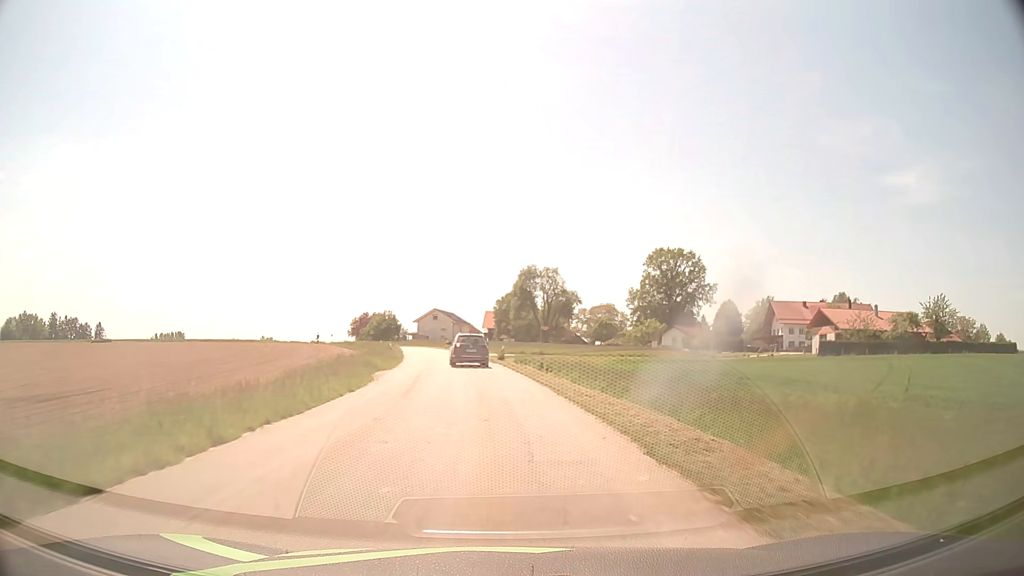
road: tertiary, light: Day
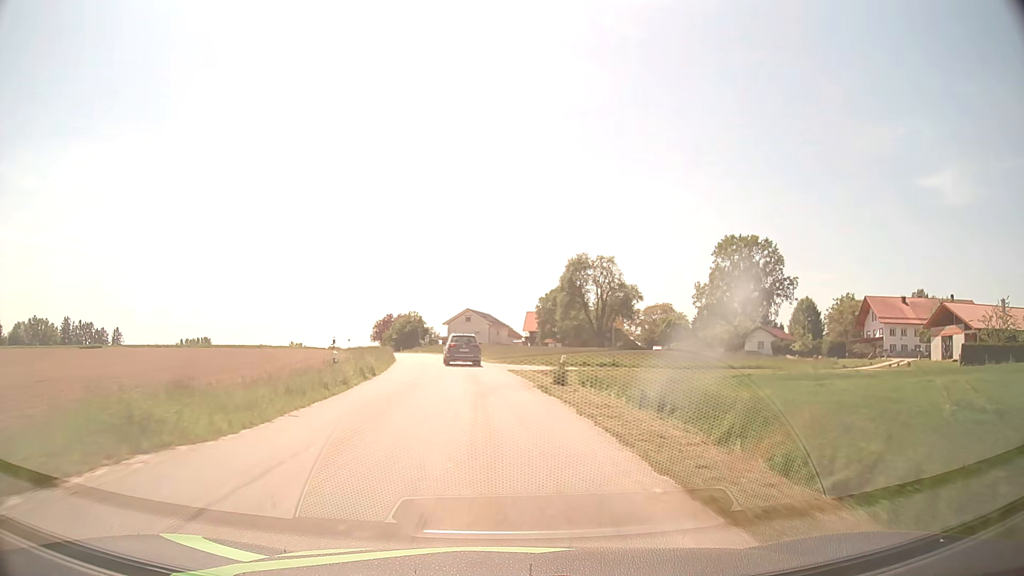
(-0.7, +22.0) m; -3°
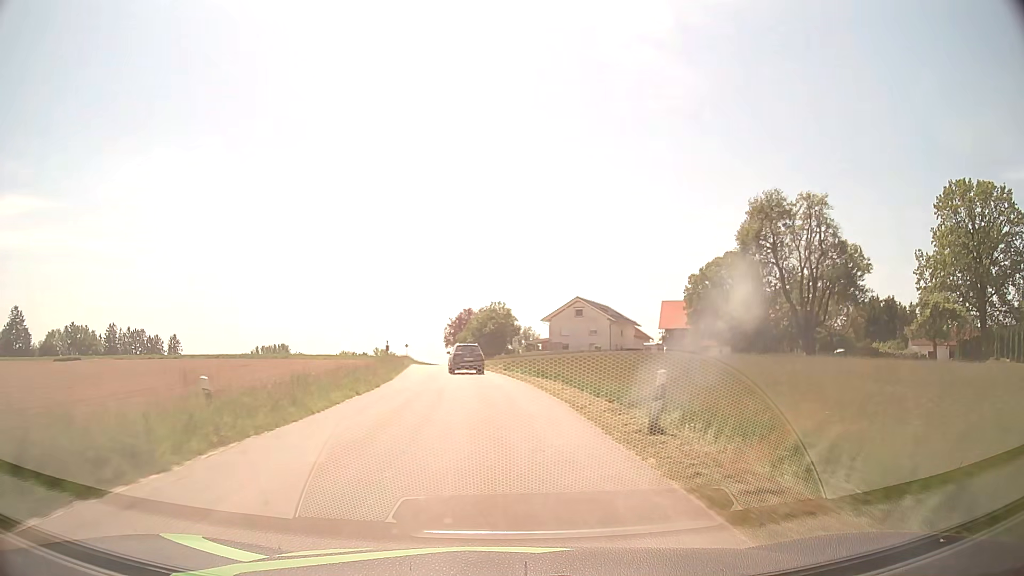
(-3.4, +44.0) m; -9°
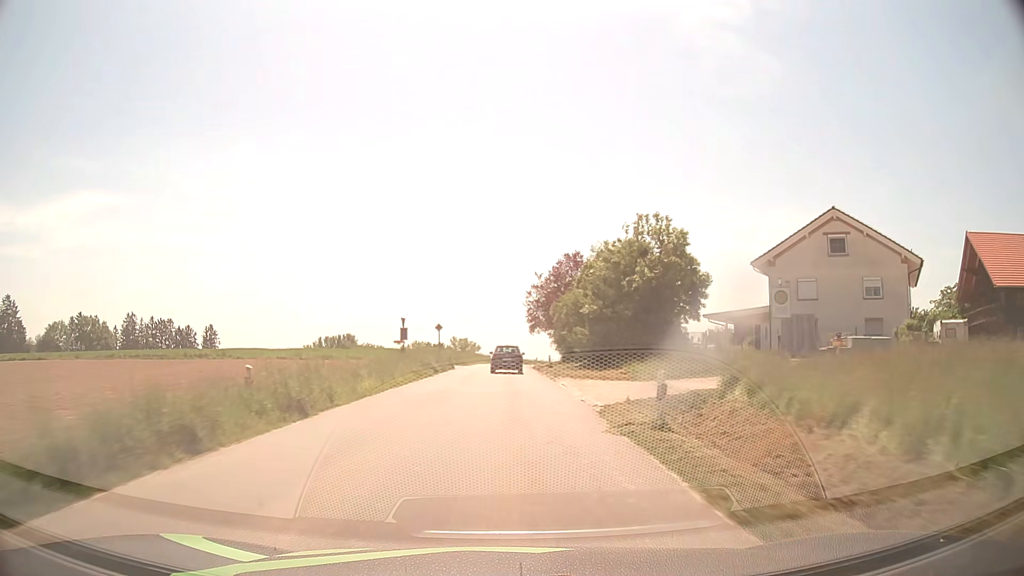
(-4.5, +55.8) m; -8°
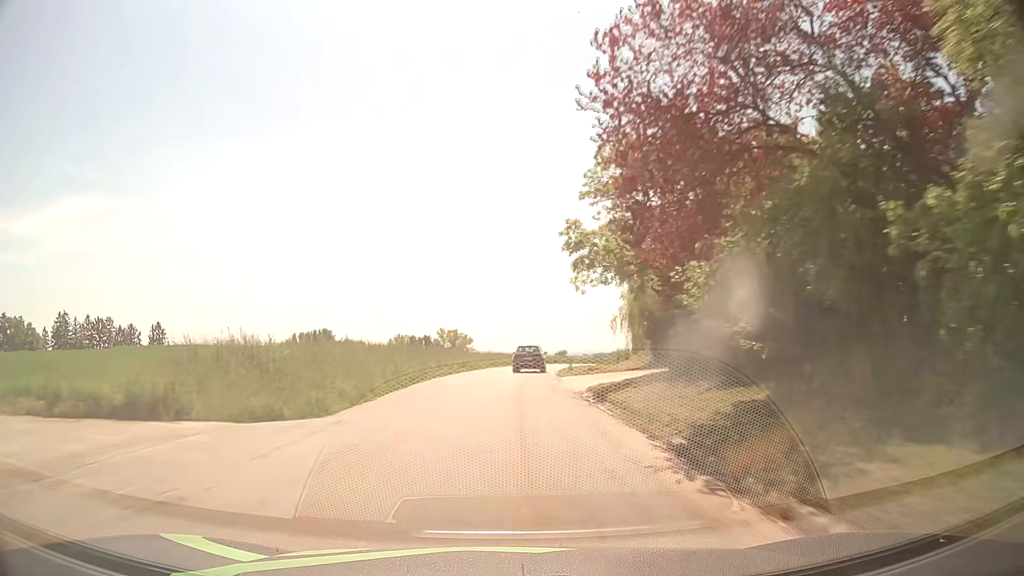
(0.0, +45.5) m; 0°
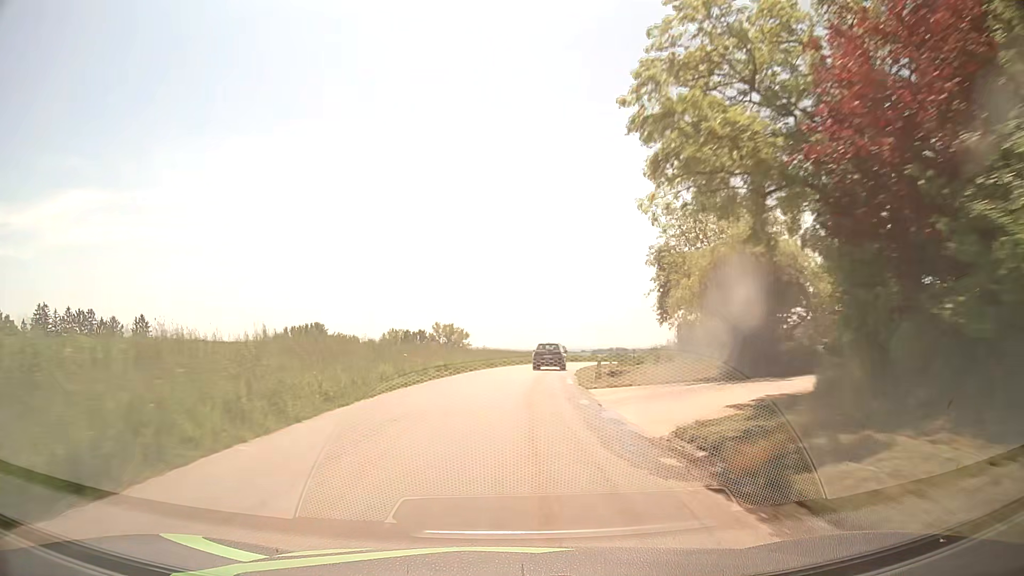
(0.0, +11.4) m; 0°
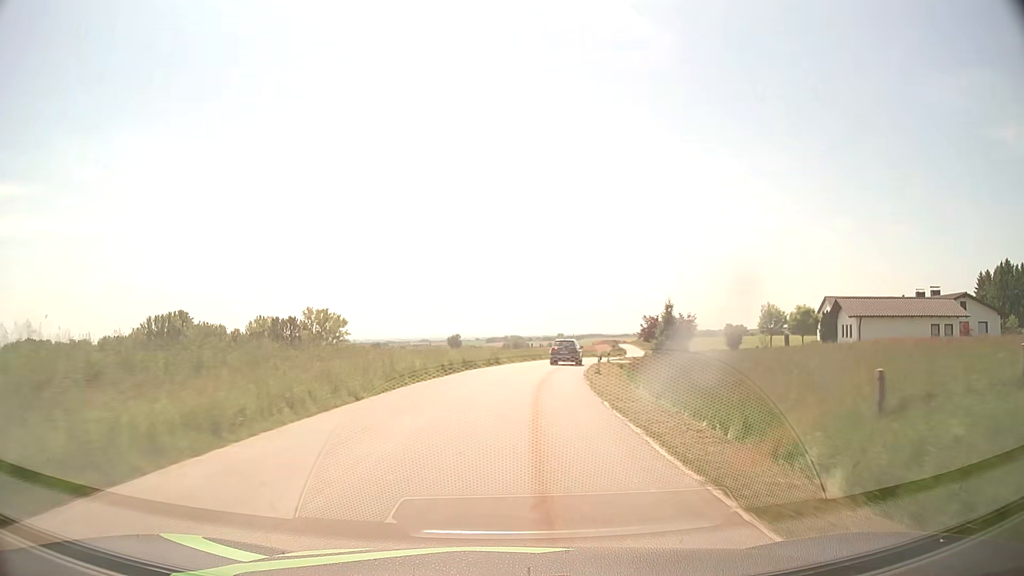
(+2.9, +45.6) m; +9°
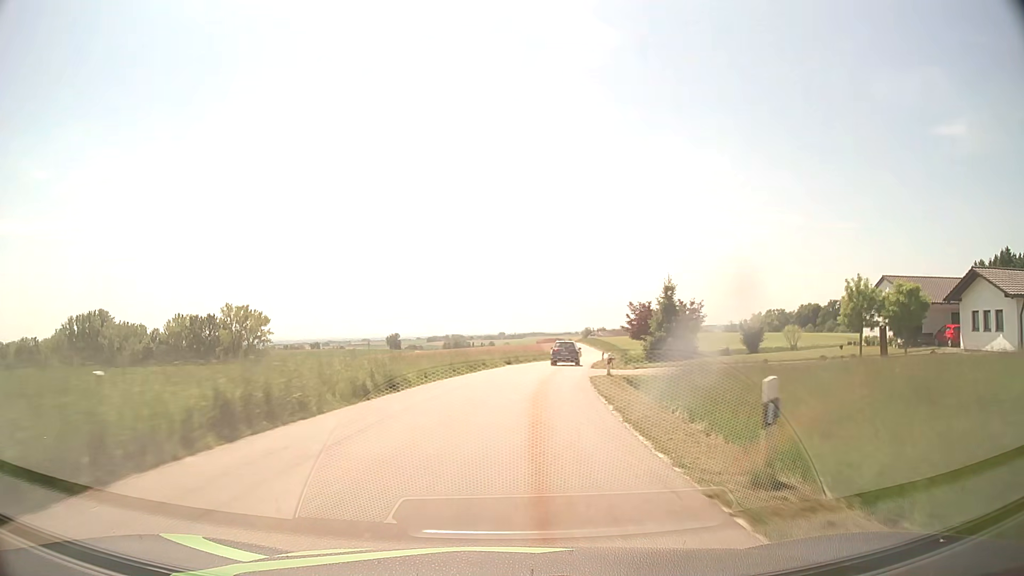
(+0.9, +22.9) m; +5°
(0, +10) (+1, +20) (+2, +30) (+3, +40) (+5, +50) (+6, +60) (+8, +69) (+10, +79) (+12, +89) (+14, +99) m
